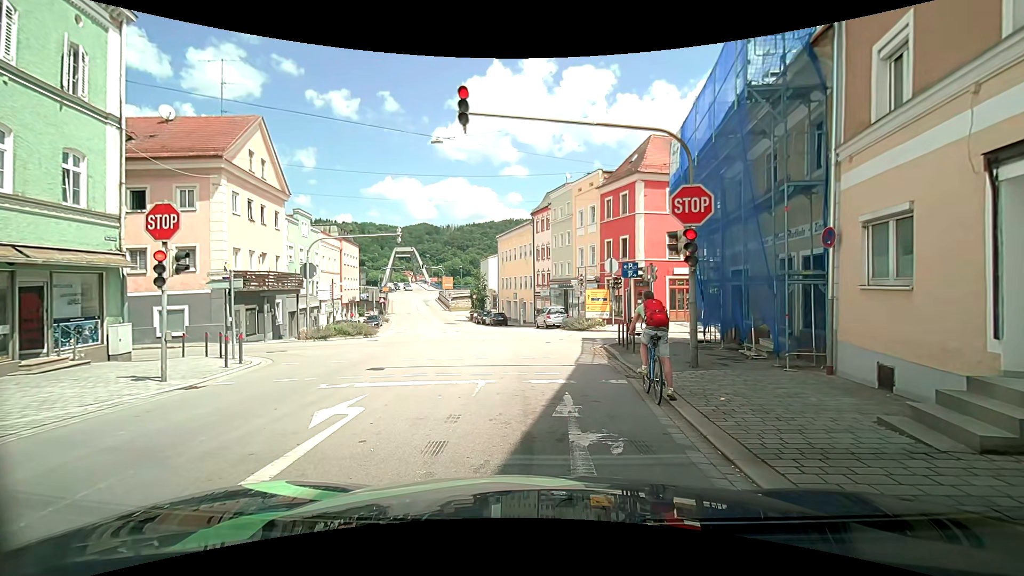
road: tertiary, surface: asphalt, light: Day
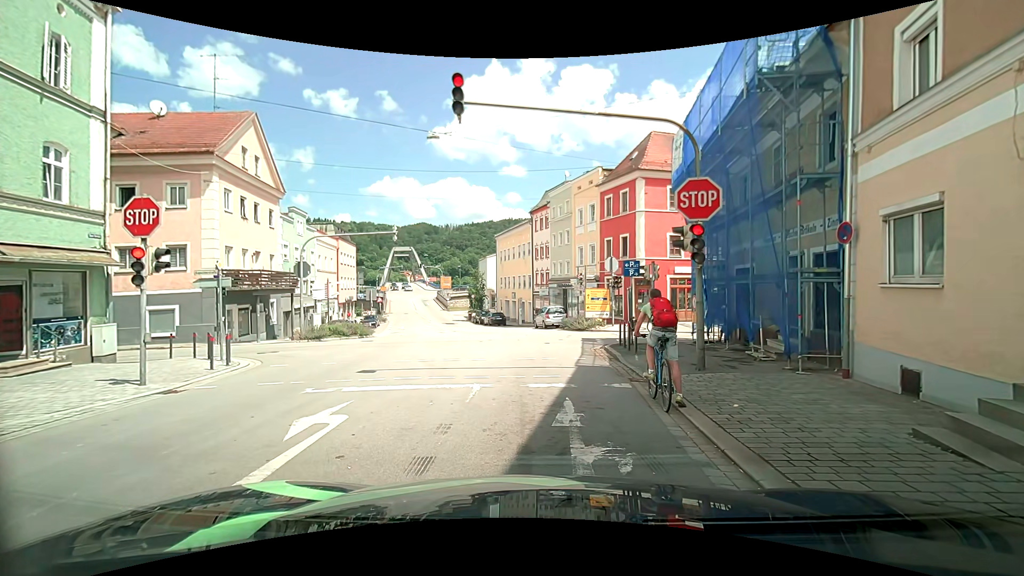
(0.0, +0.5) m; 0°
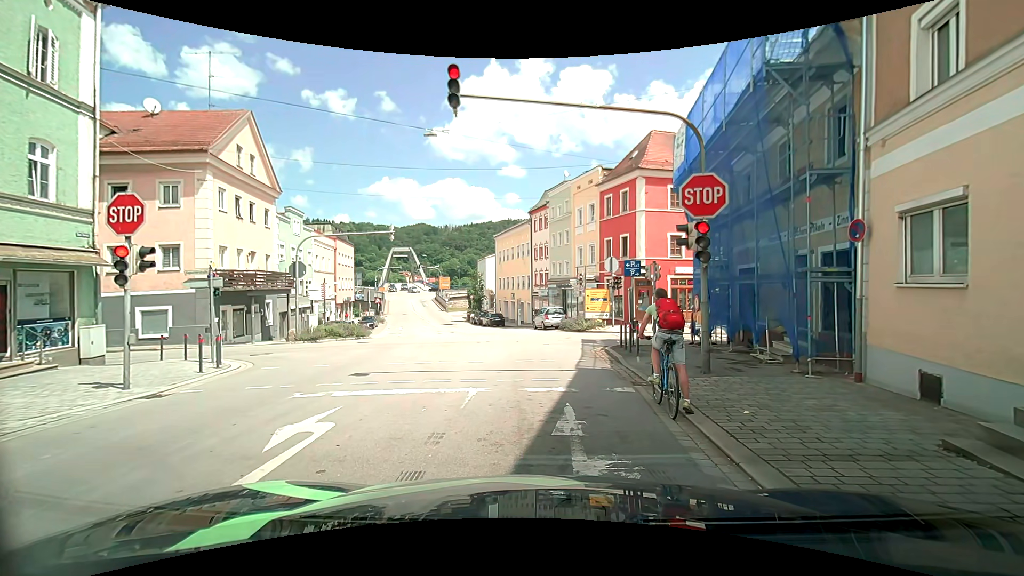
(0.0, +0.4) m; 0°
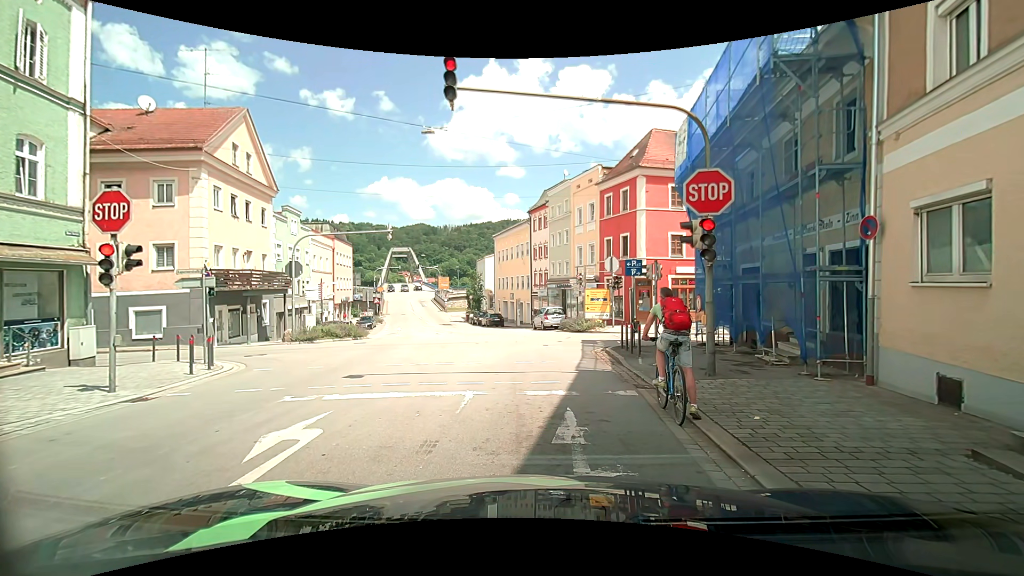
(0.0, +0.4) m; 0°
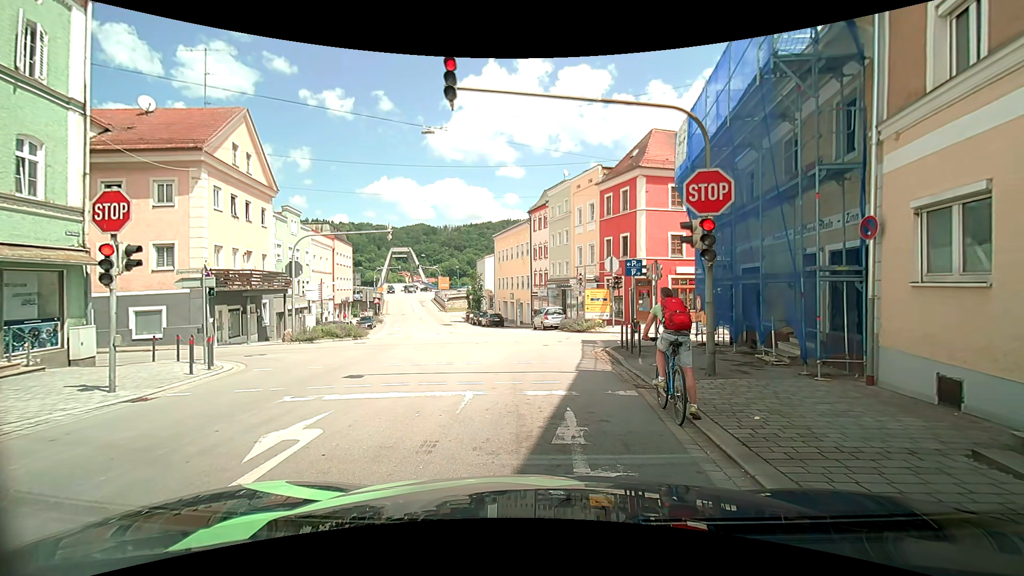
(0.0, 0.0) m; 0°
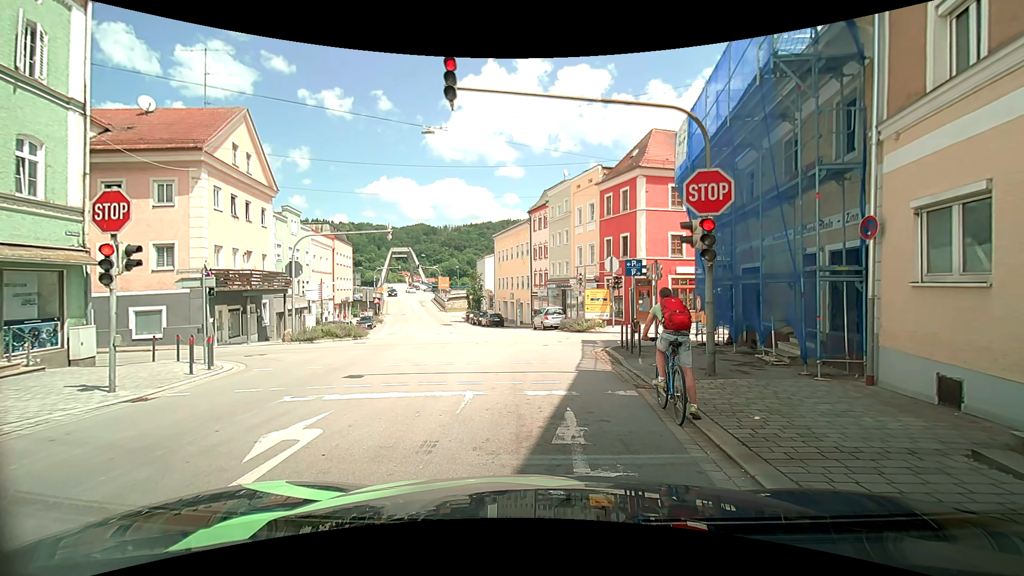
(0.0, 0.0) m; 0°
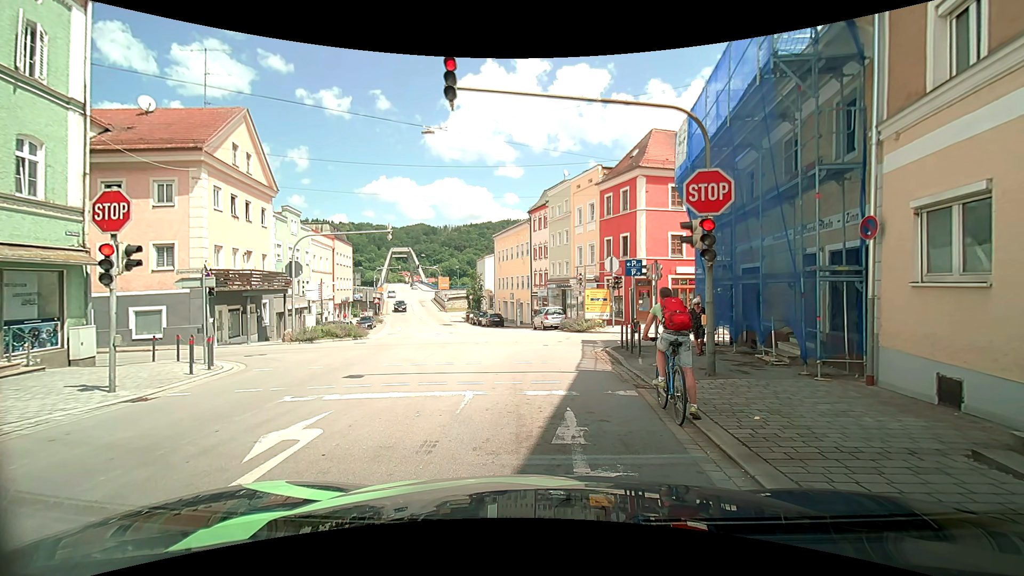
(0.0, 0.0) m; 0°
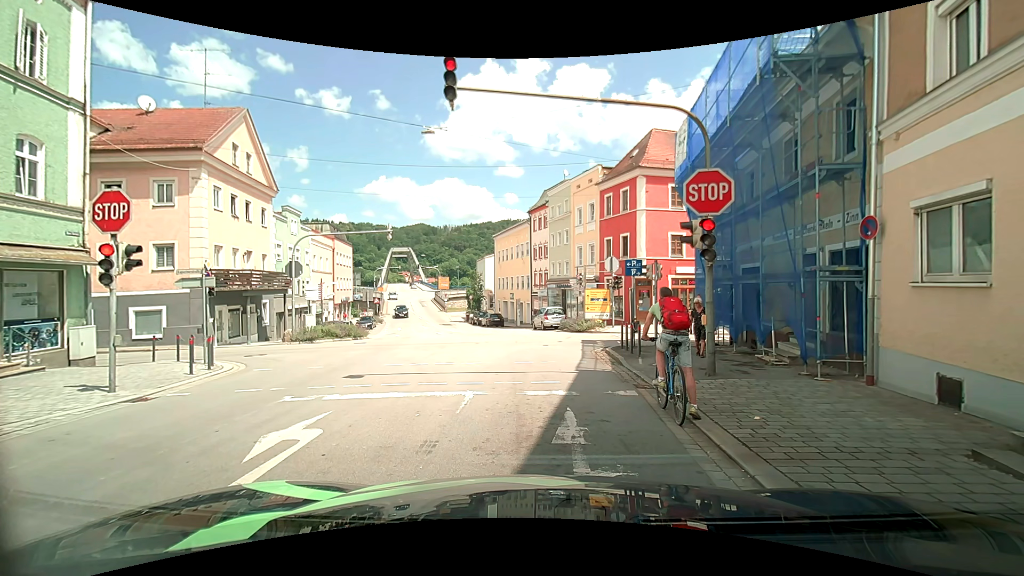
(0.0, 0.0) m; 0°
